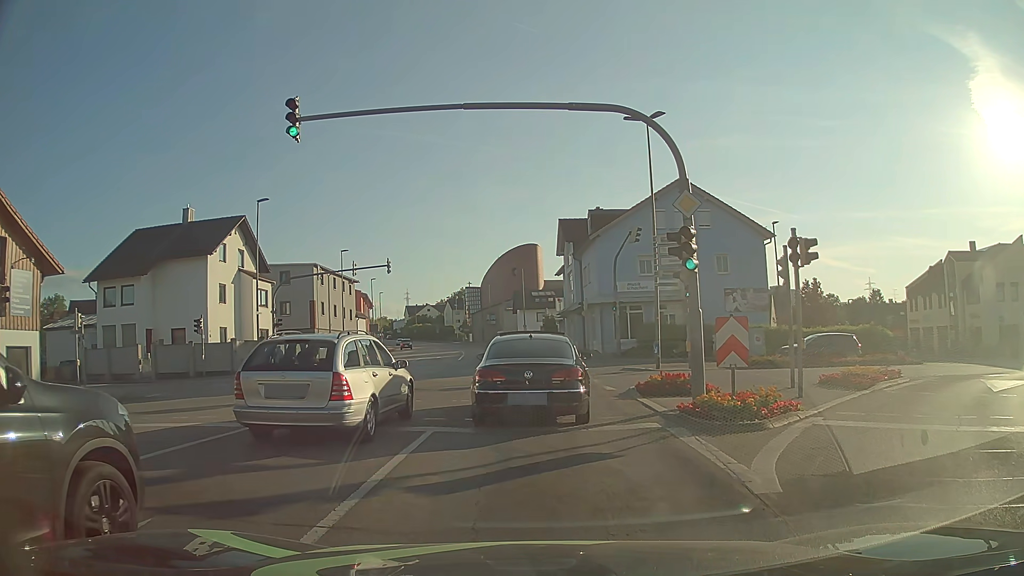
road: tertiary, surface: asphalt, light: Day
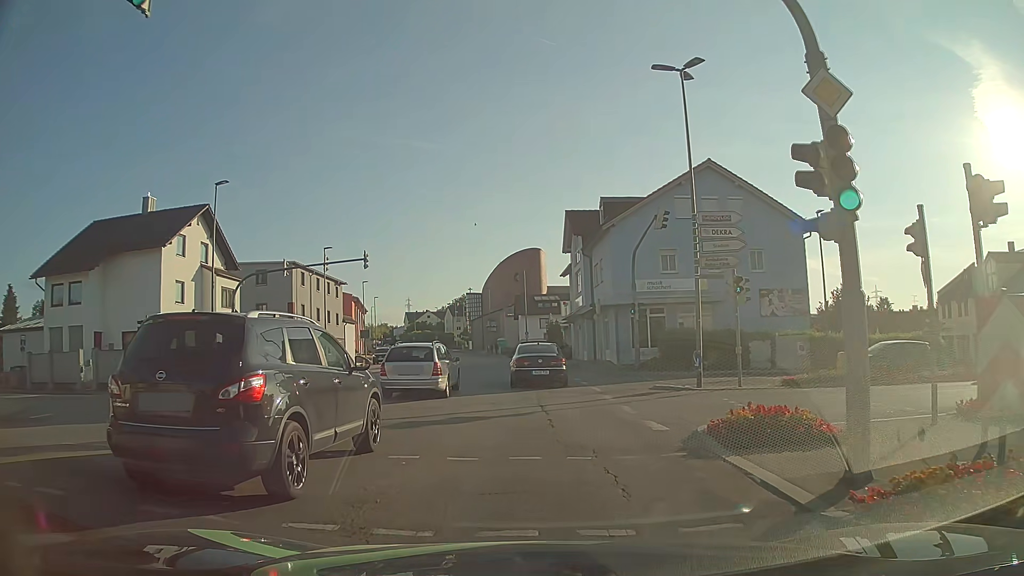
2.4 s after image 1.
(-0.2, +6.8) m; 0°
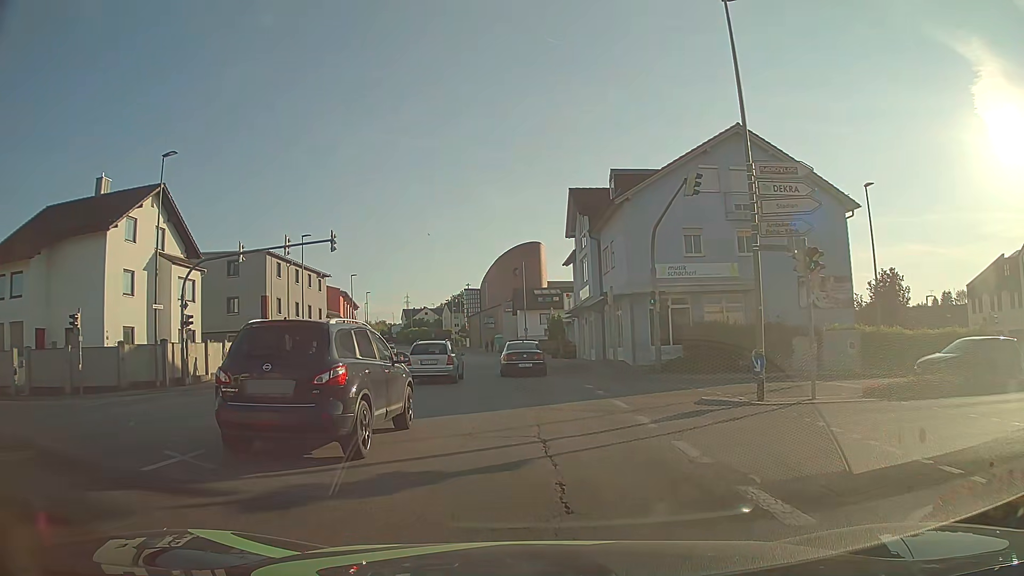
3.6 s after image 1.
(-0.1, +5.8) m; -1°
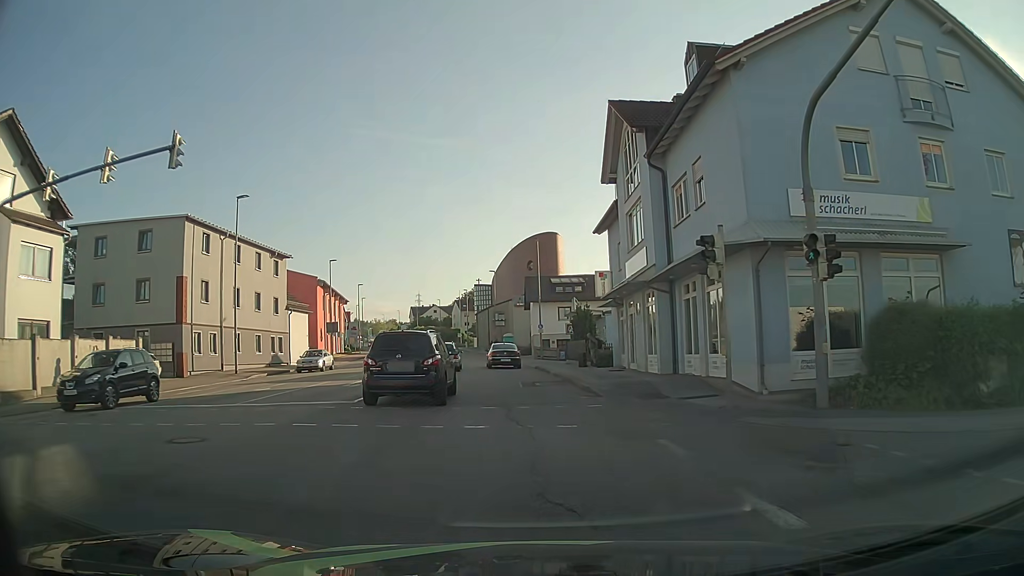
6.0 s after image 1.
(-0.2, +15.3) m; -1°
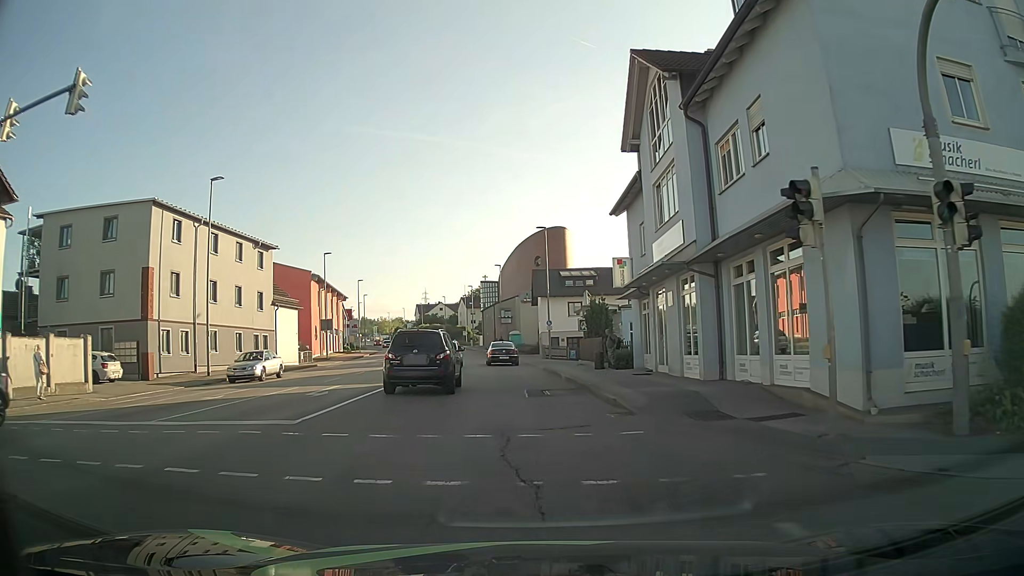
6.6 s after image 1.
(0.0, +4.5) m; -1°
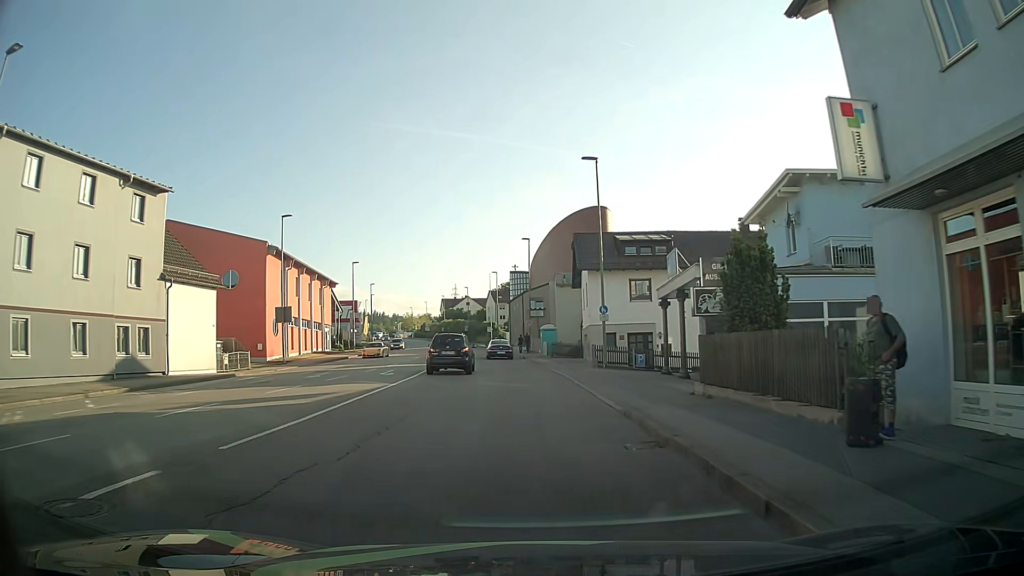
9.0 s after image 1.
(-0.6, +19.6) m; -2°
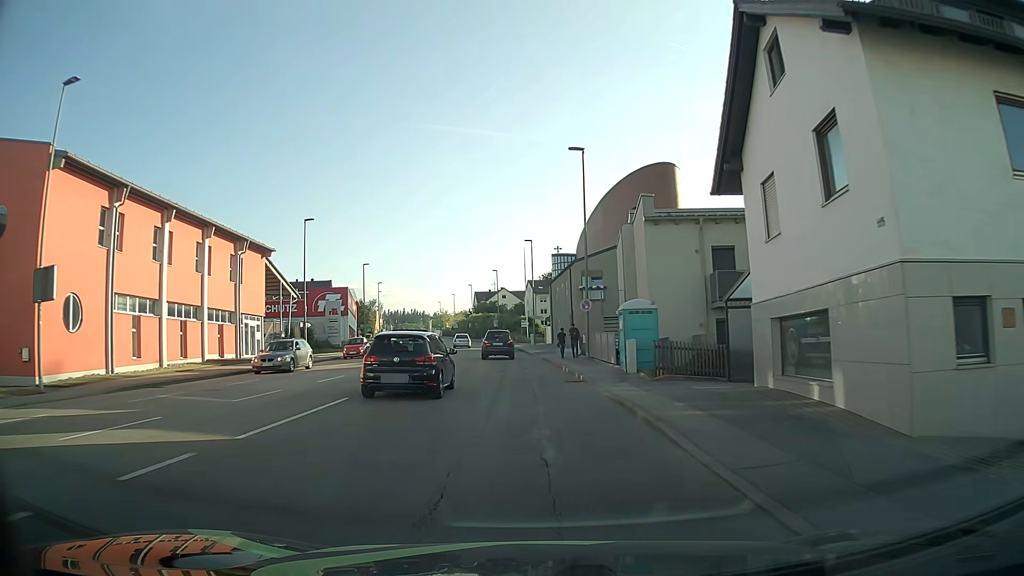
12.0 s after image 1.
(-1.3, +29.1) m; -5°
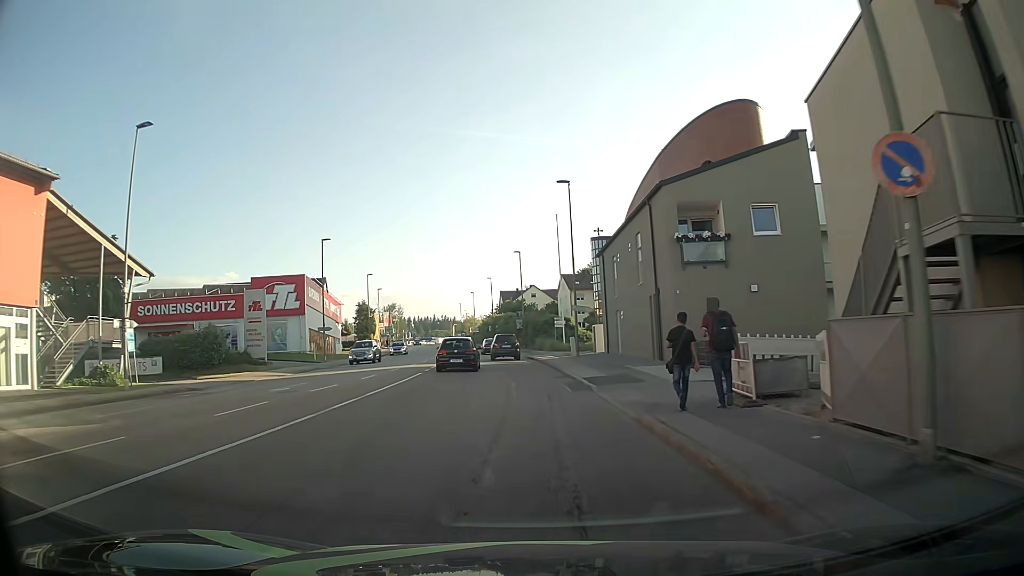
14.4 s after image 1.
(-0.6, +26.8) m; -3°
(0, +10) (0, +20) (-1, +30) (-2, +40) (-3, +50) (-4, +60) (-5, +70) (-7, +80) (-8, +90) (-10, +99) m
